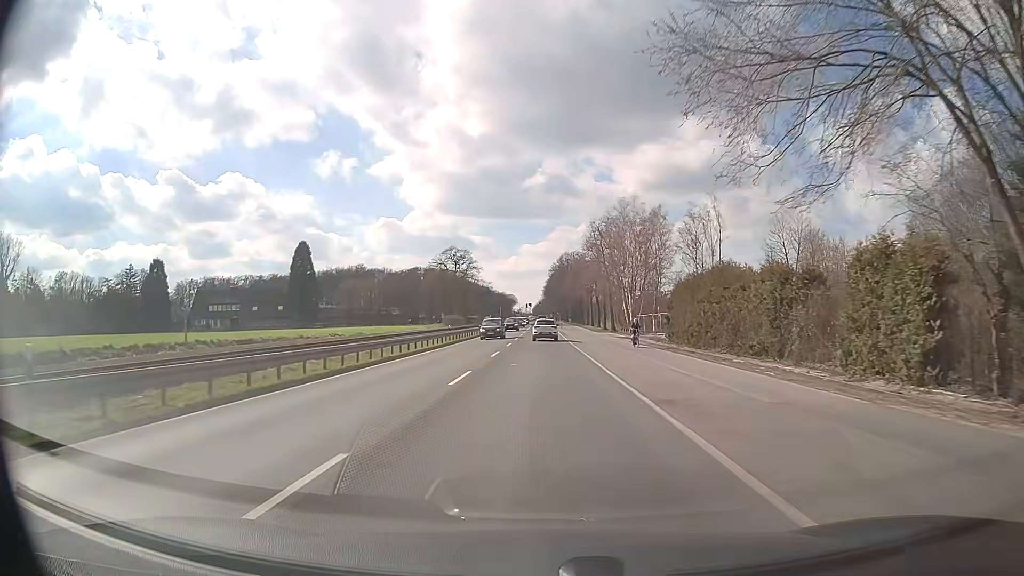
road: primary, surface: asphalt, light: Day
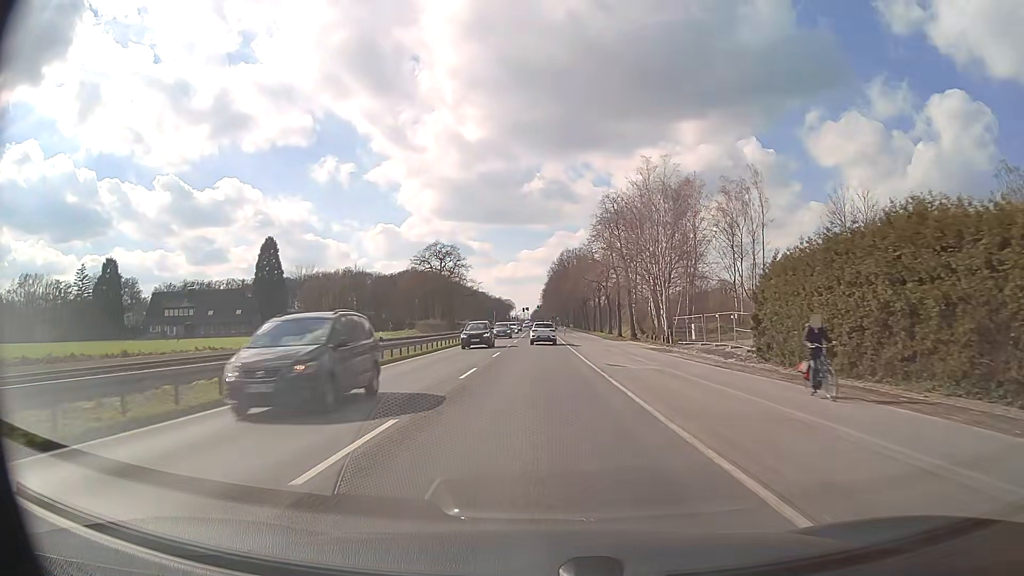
(+0.1, +21.5) m; 0°
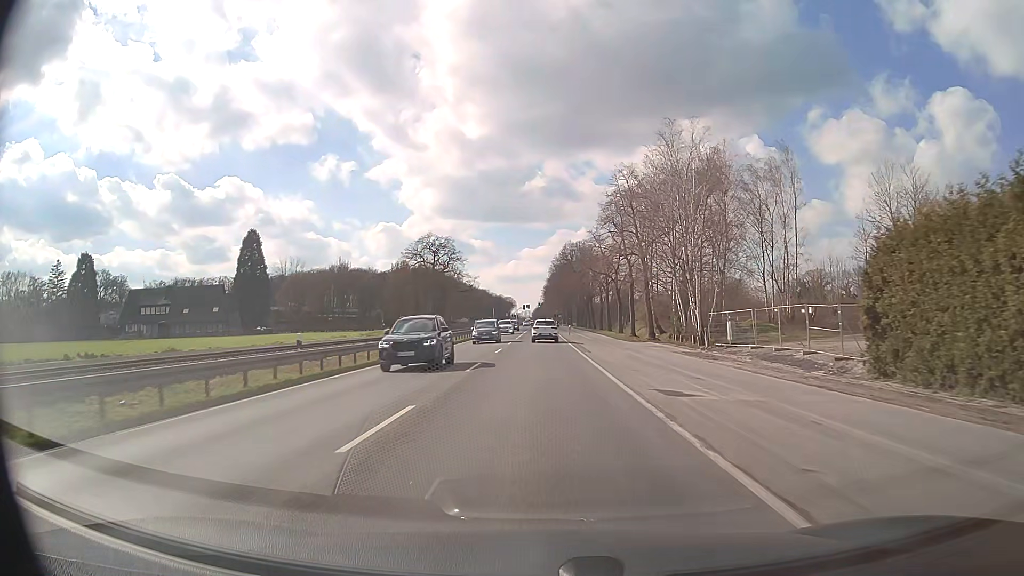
(0.0, +10.7) m; 0°
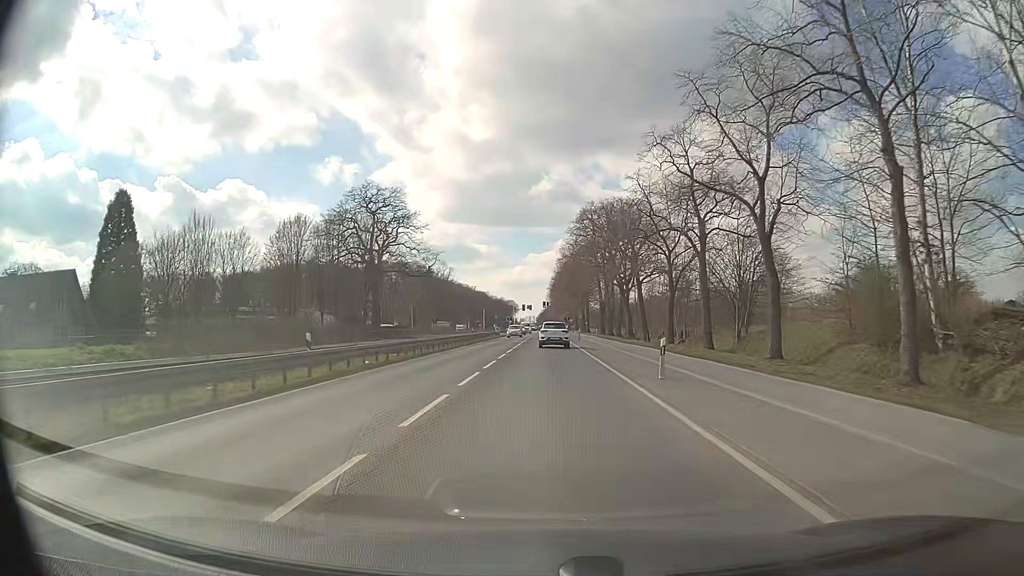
(-0.4, +52.6) m; 0°
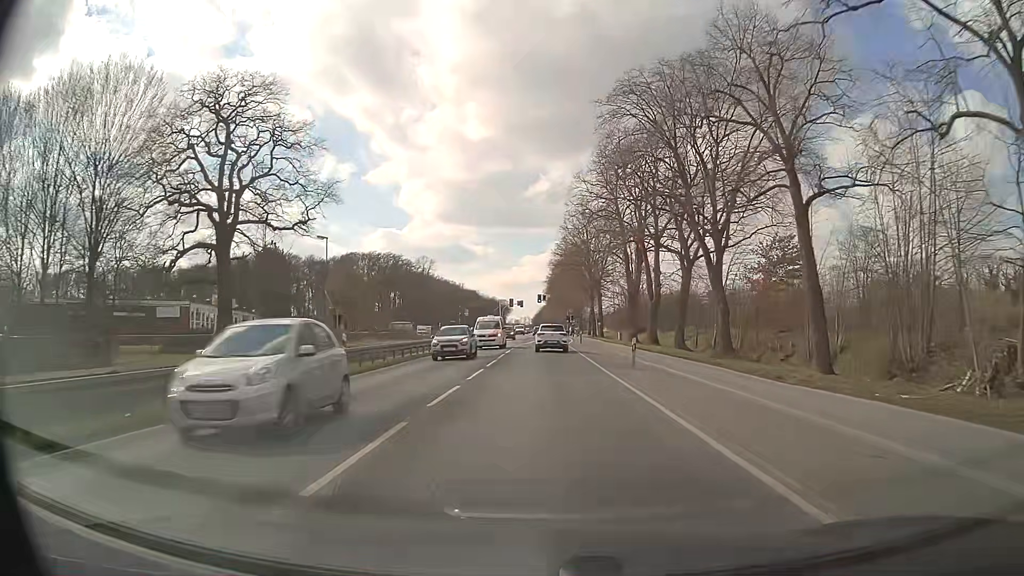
(+0.1, +40.1) m; 0°
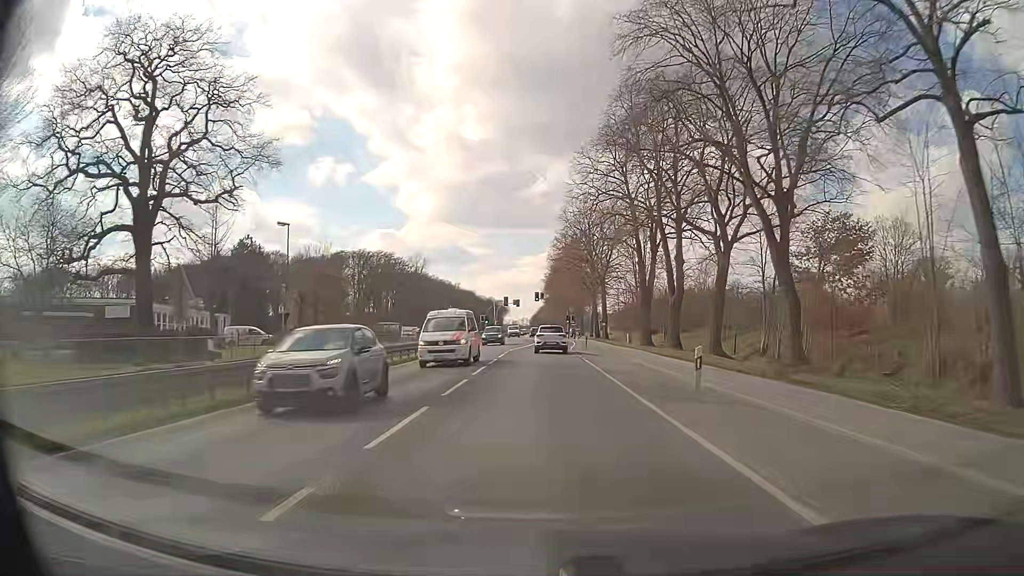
(+0.1, +9.9) m; 0°
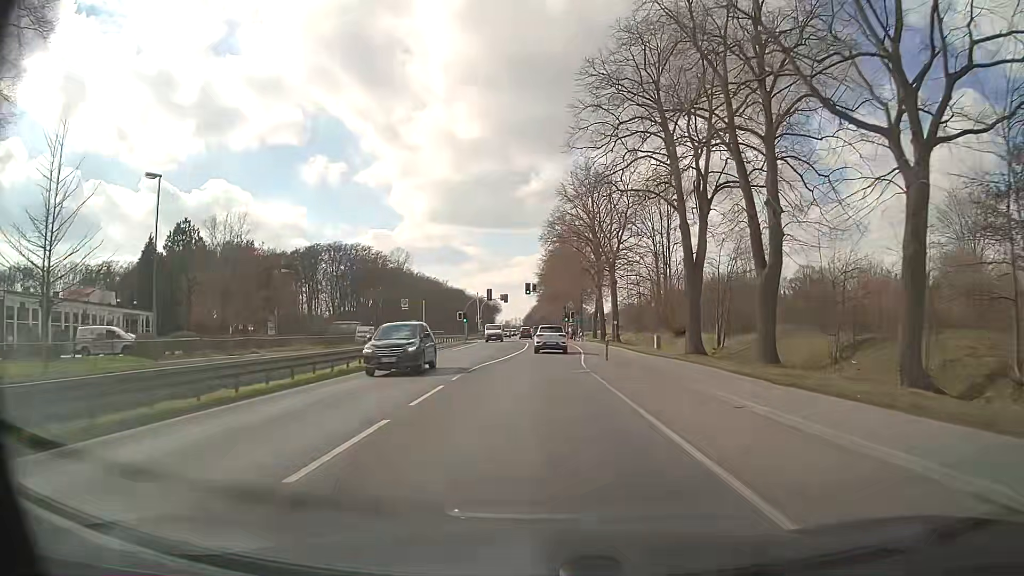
(+0.1, +20.1) m; +1°
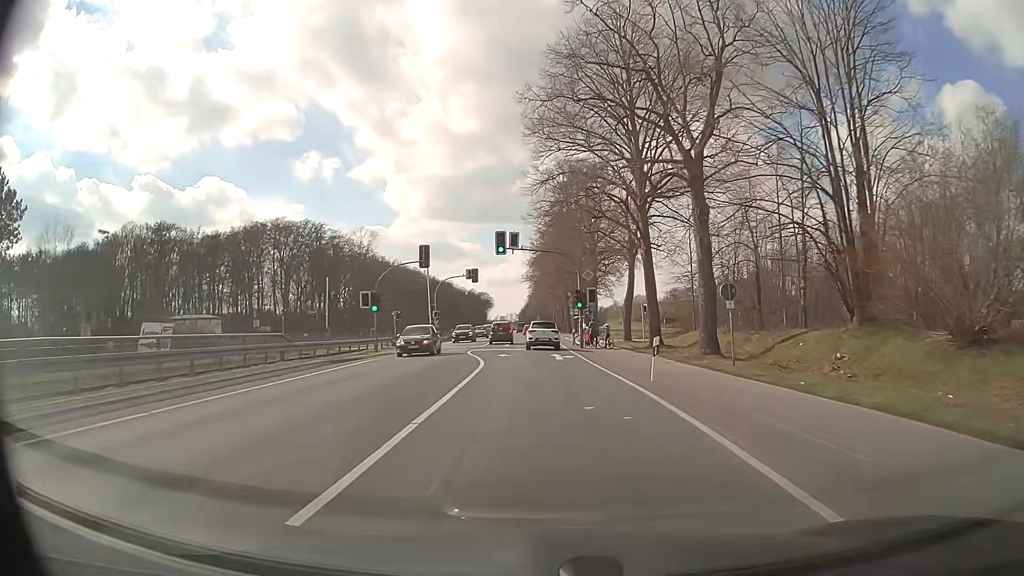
(+0.4, +41.3) m; +1°
(0, +10) (0, +20) (0, +30) (0, +40) (-1, +50) (-1, +60) (-1, +70) (-2, +80) (-2, +90) (-3, +100) m
